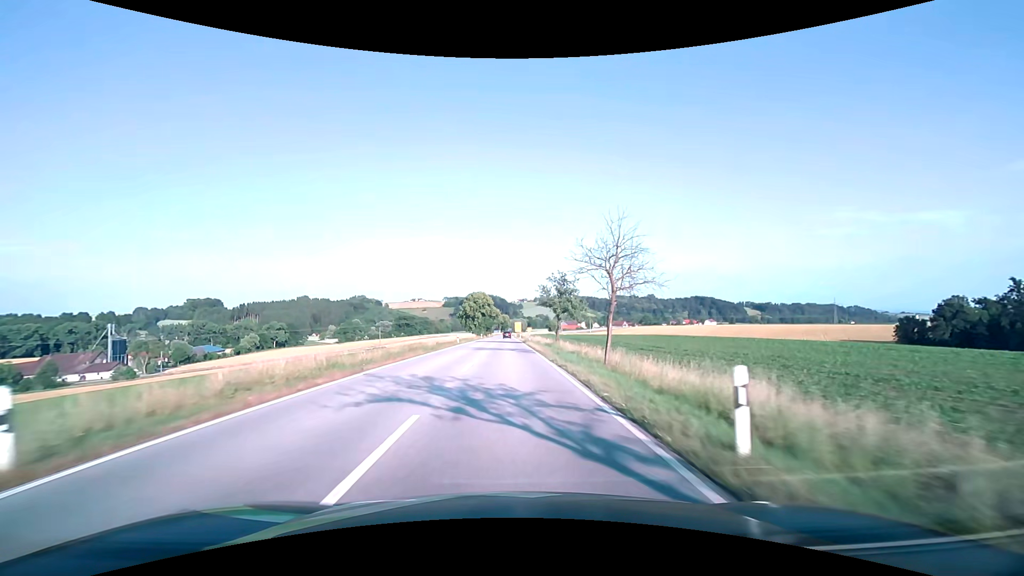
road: secondary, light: Day
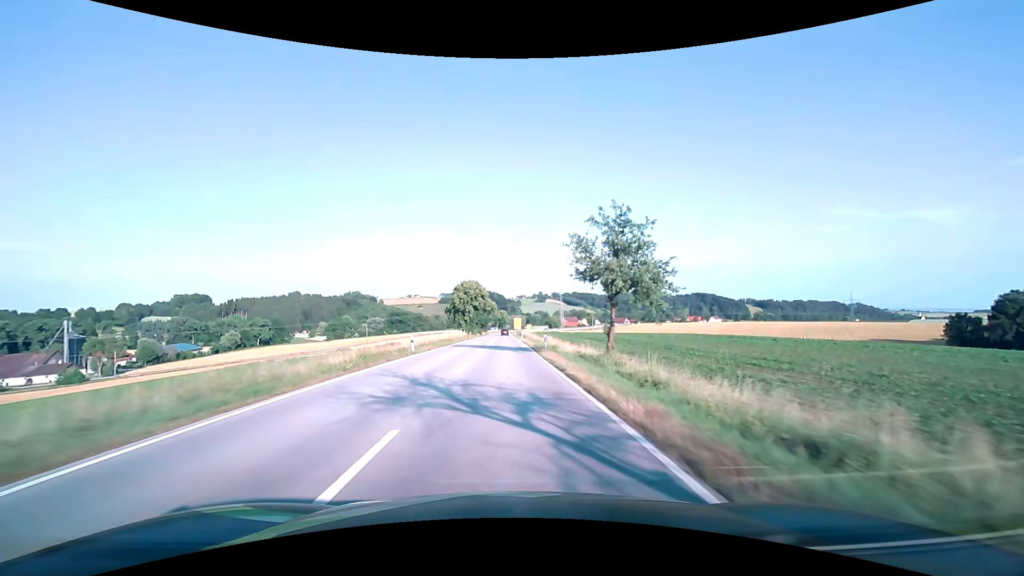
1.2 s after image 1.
(+0.1, +25.1) m; 0°
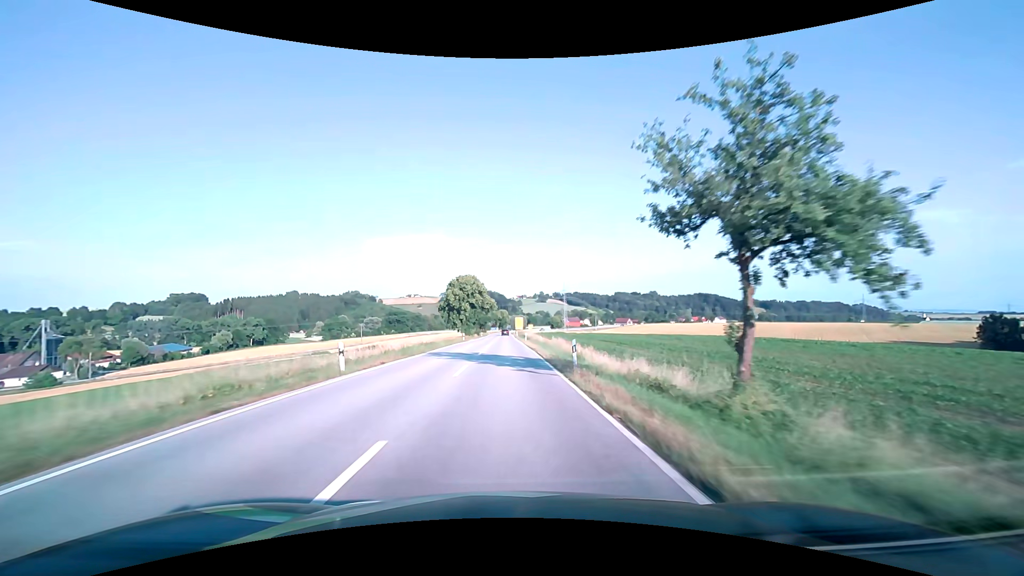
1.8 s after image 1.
(0.0, +12.6) m; 0°
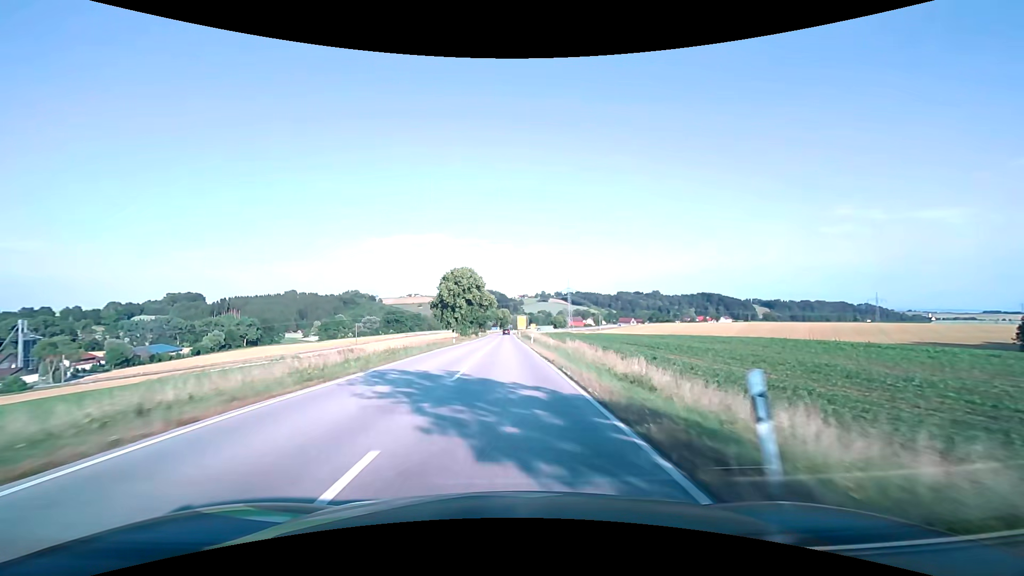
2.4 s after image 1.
(0.0, +12.6) m; 0°
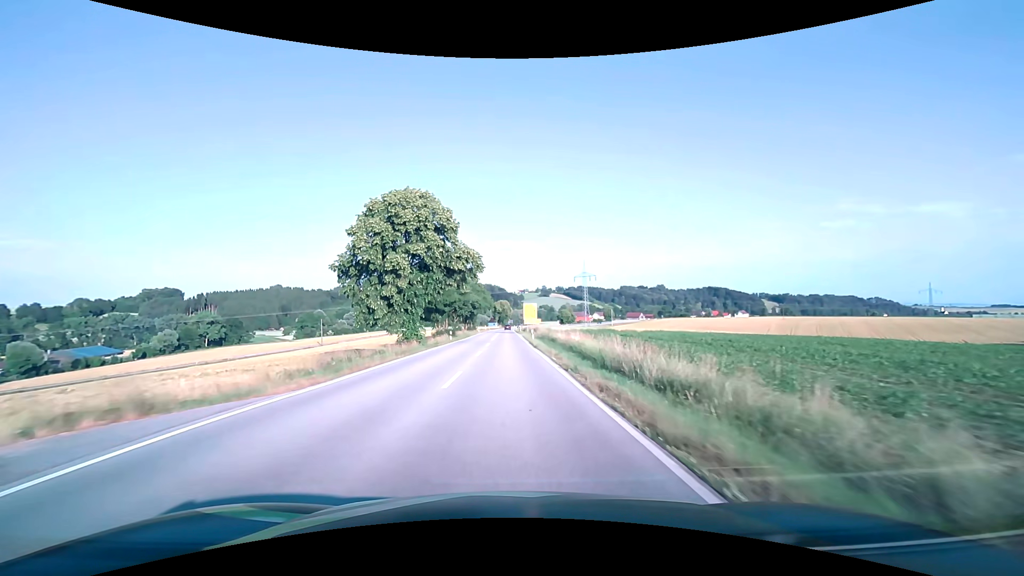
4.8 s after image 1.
(-0.1, +50.2) m; 0°
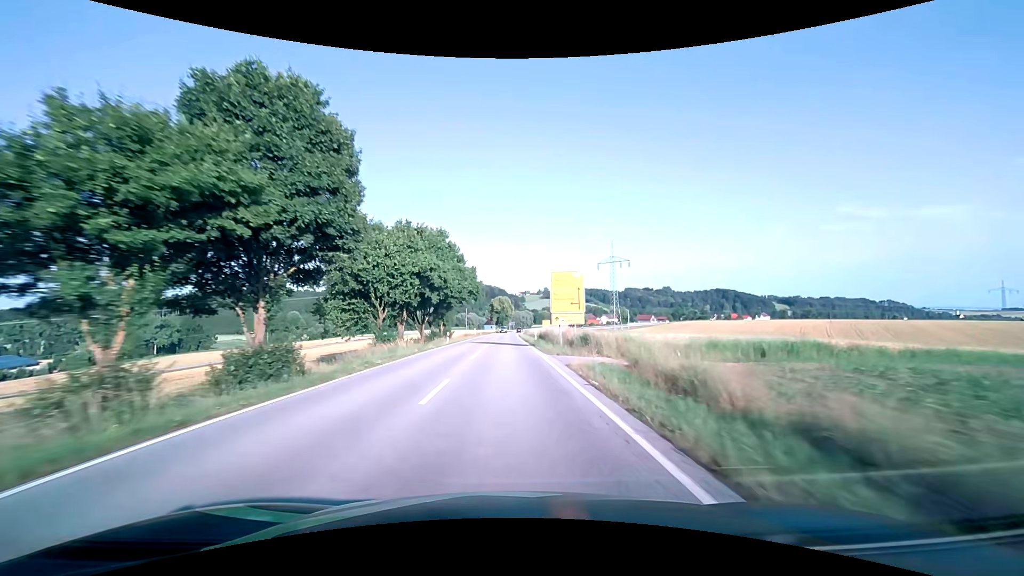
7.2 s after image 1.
(0.0, +50.2) m; 0°
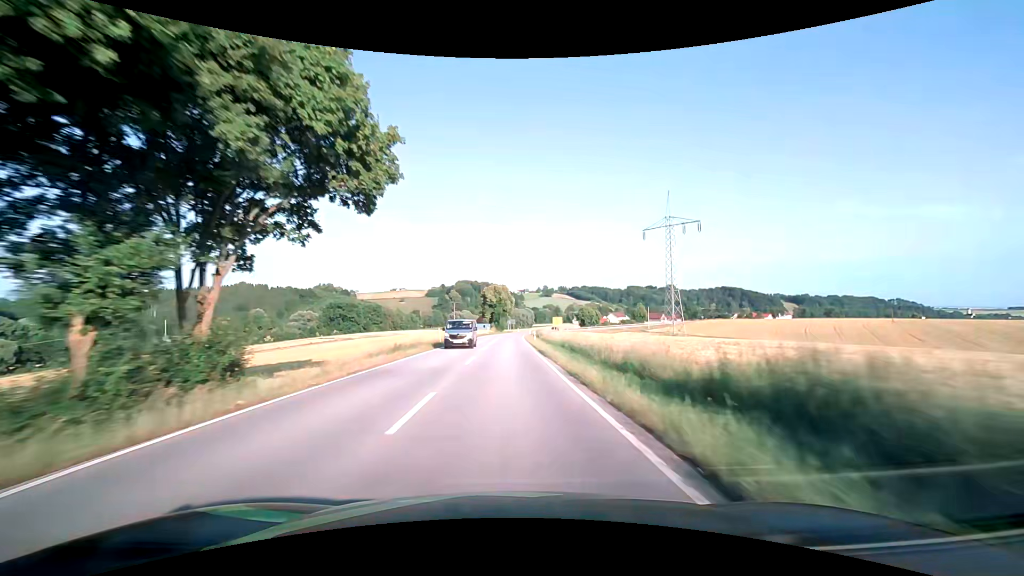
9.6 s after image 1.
(-0.1, +50.0) m; 0°
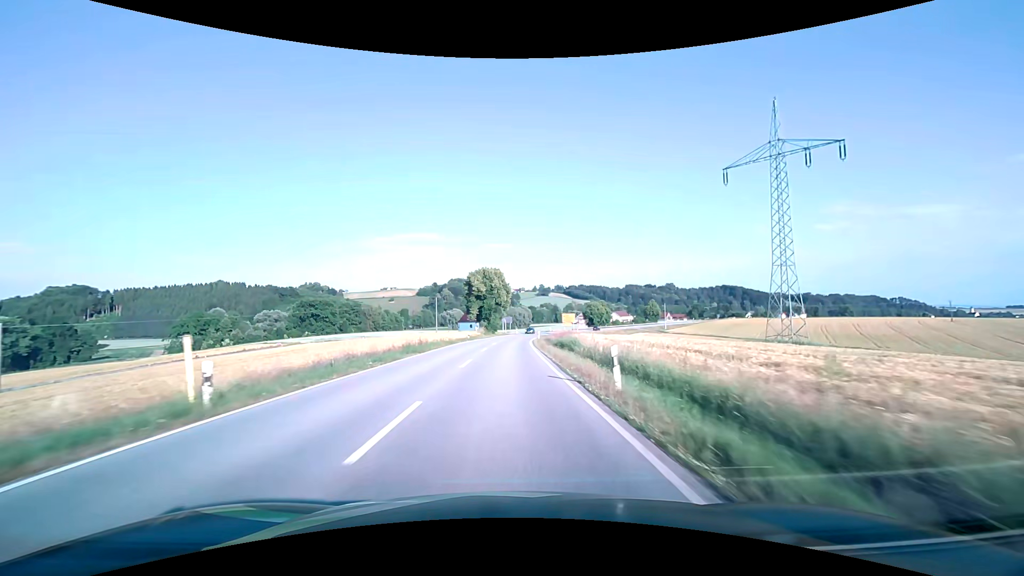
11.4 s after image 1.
(+0.2, +37.5) m; +1°
(0, +10) (0, +20) (0, +30) (+1, +40) (+1, +50) (+1, +60) (+2, +70) (+3, +80) (+5, +90) (+6, +100) m
